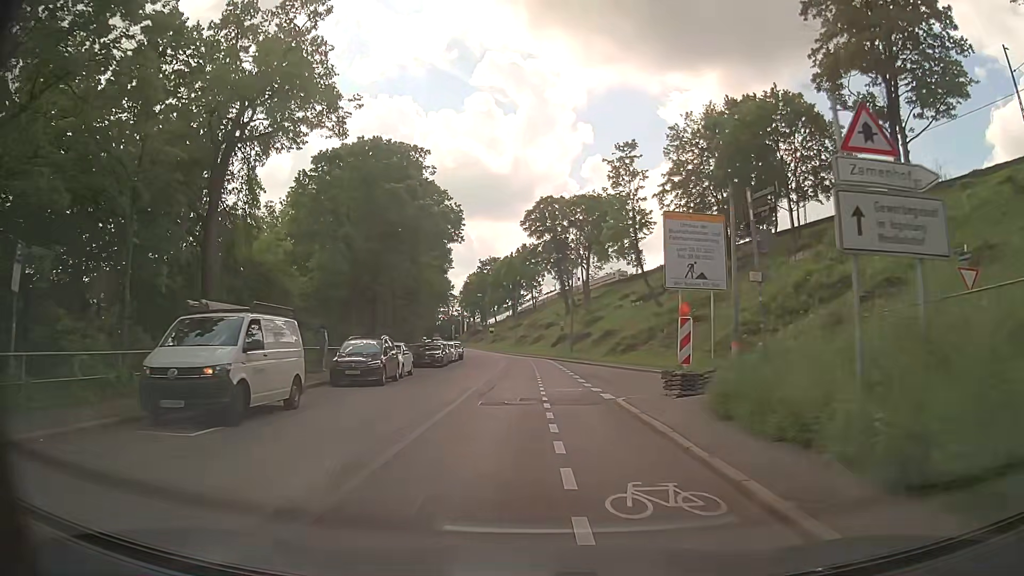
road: secondary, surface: asphalt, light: Day
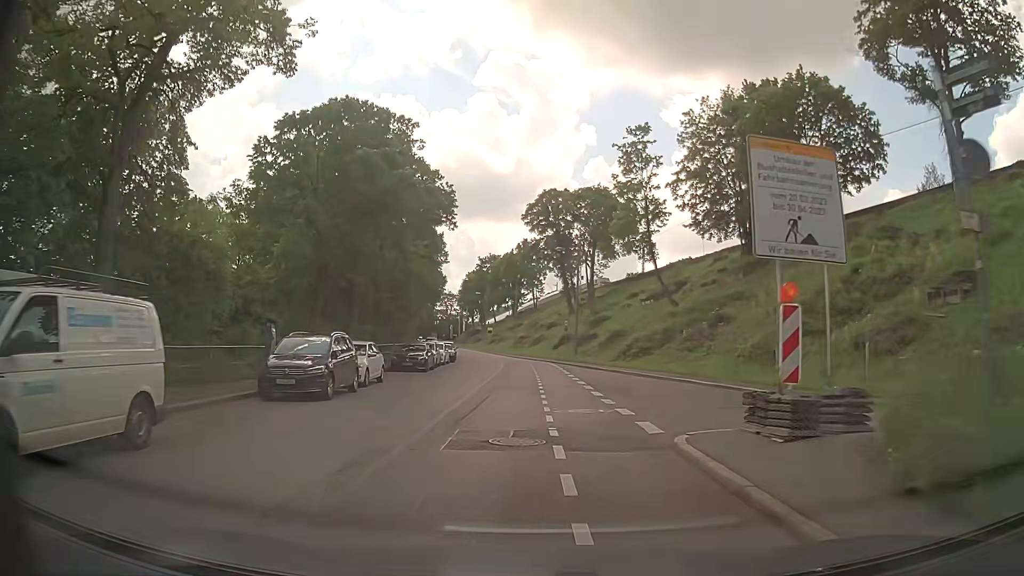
(0.0, +6.1) m; 0°
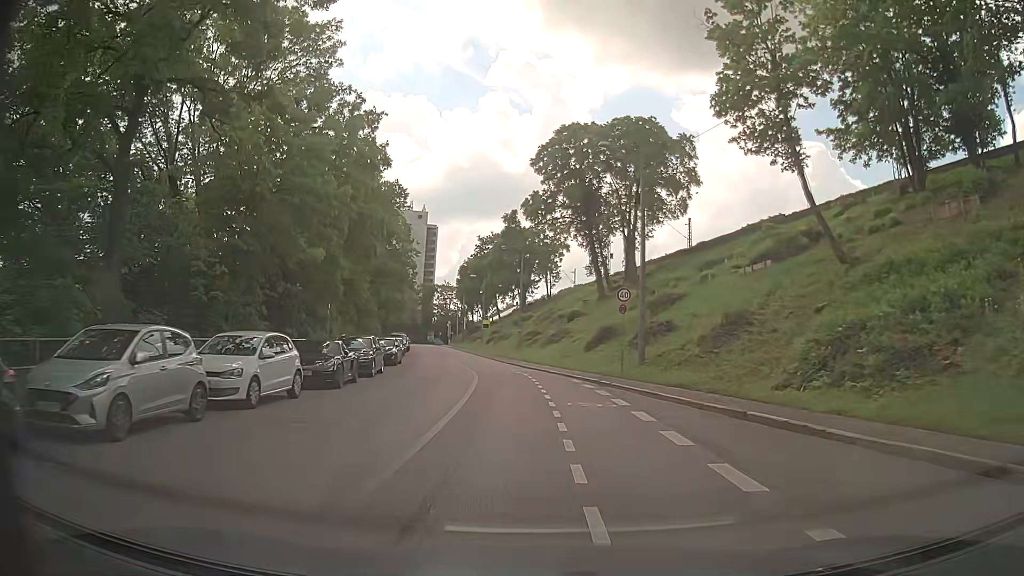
(0.0, +31.7) m; -1°
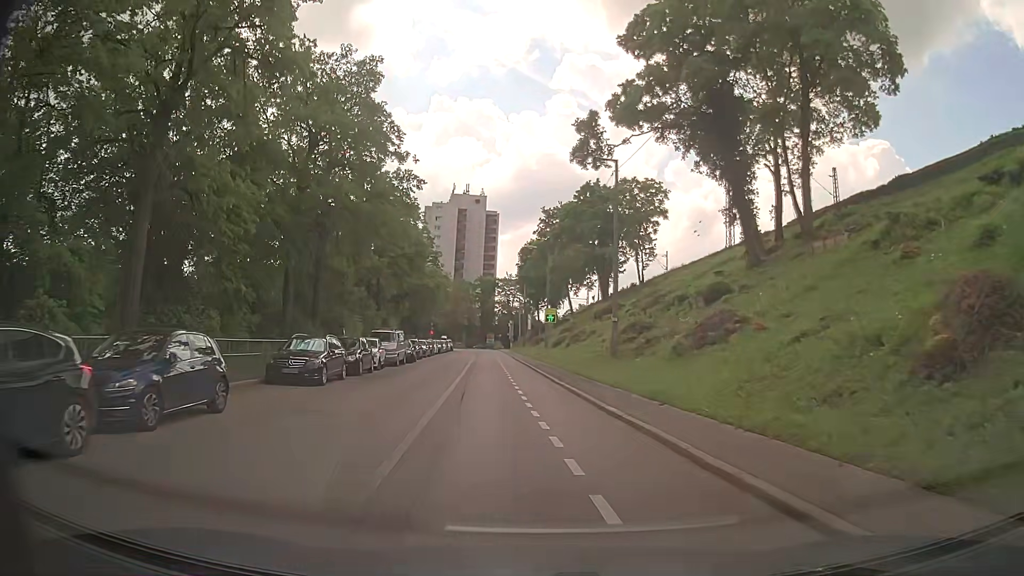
(-1.1, +31.3) m; -5°
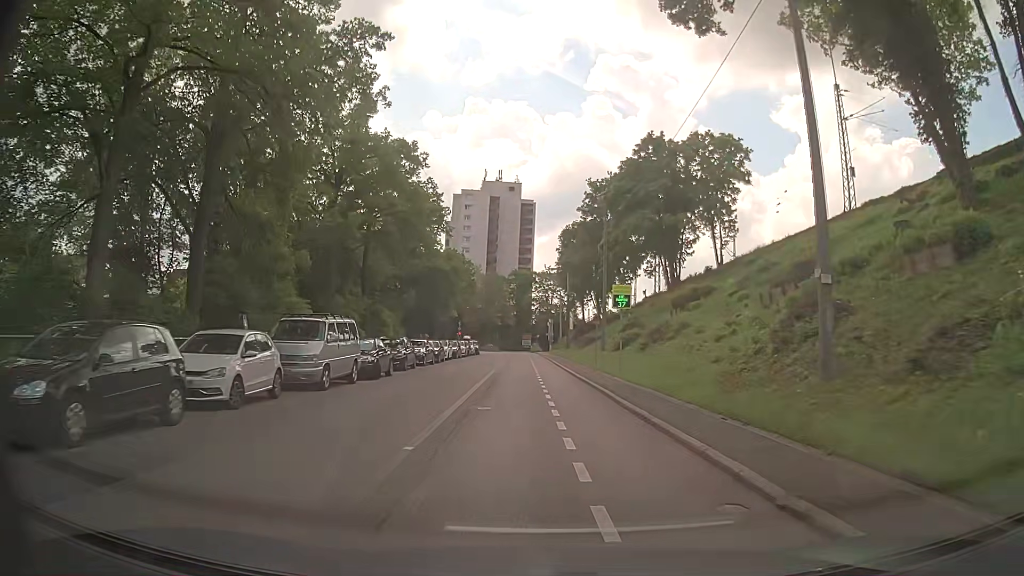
(-1.0, +18.6) m; -4°
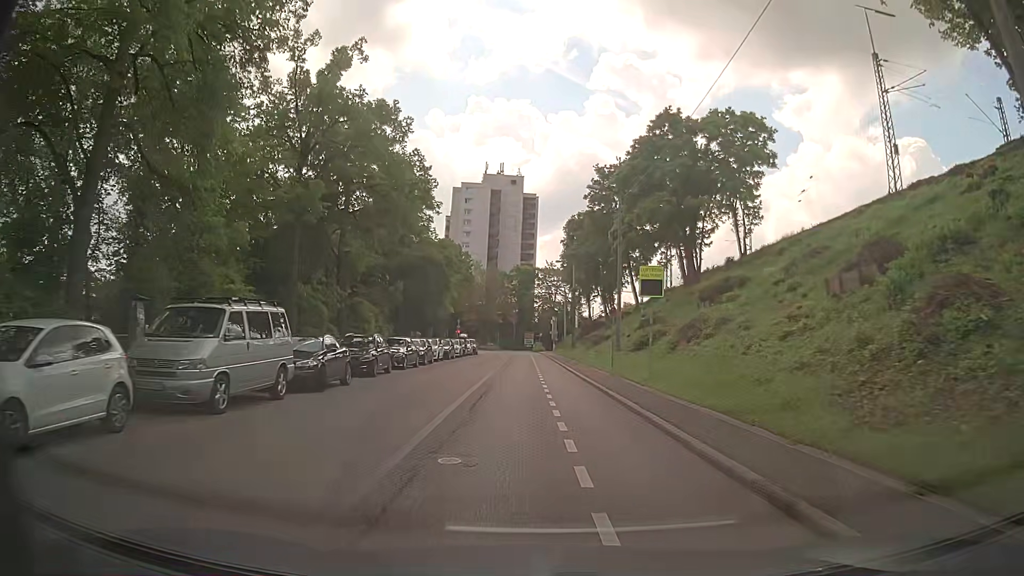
(-0.1, +6.3) m; -1°
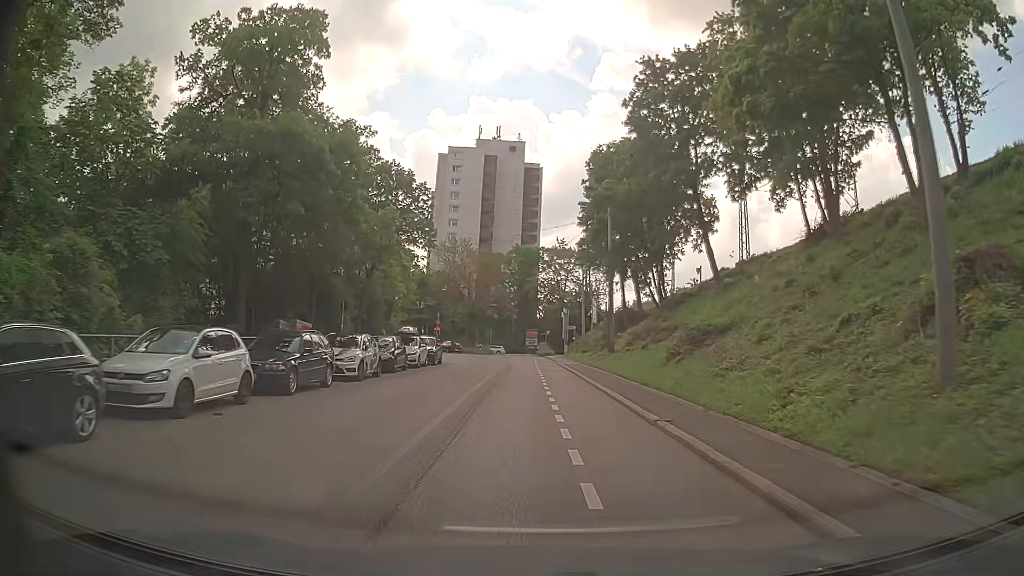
(+0.2, +31.0) m; +1°
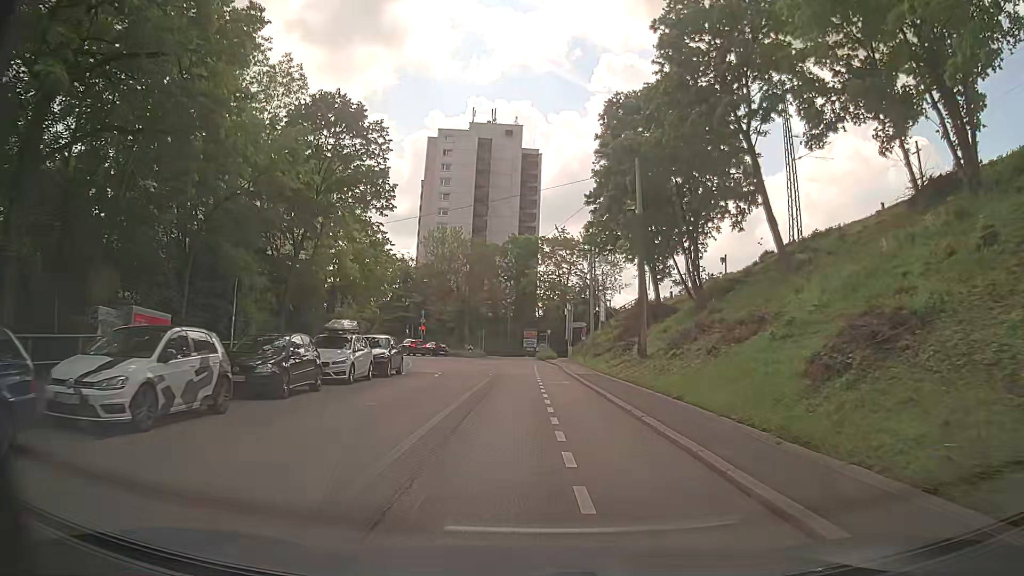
(-0.1, +12.2) m; -1°
(0, +10) (0, +20) (0, +30) (-1, +40) (-3, +50) (-7, +59) (-11, +68) (-16, +77) (-21, +86) (-26, +94) m
